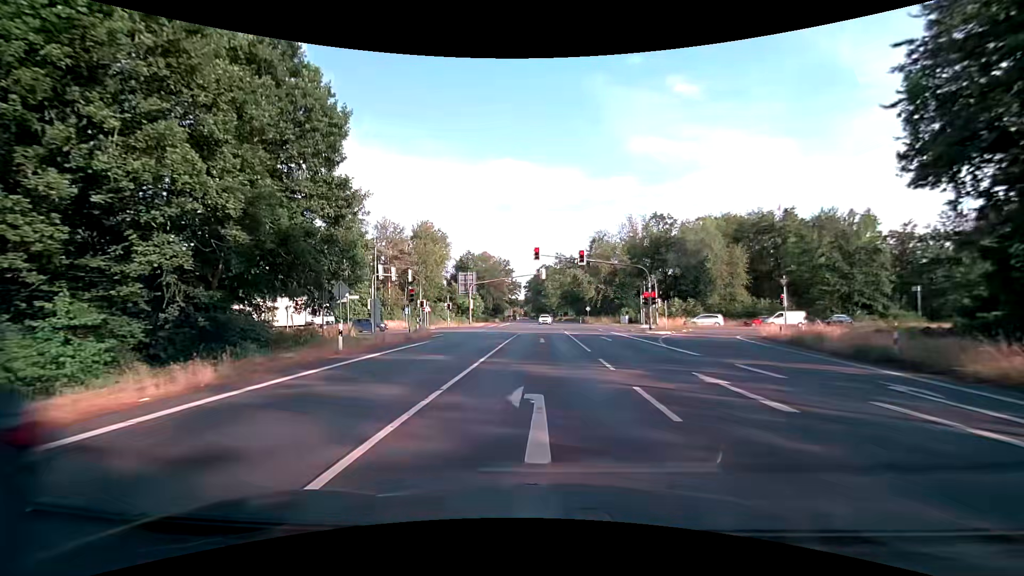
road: primary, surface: asphalt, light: Day
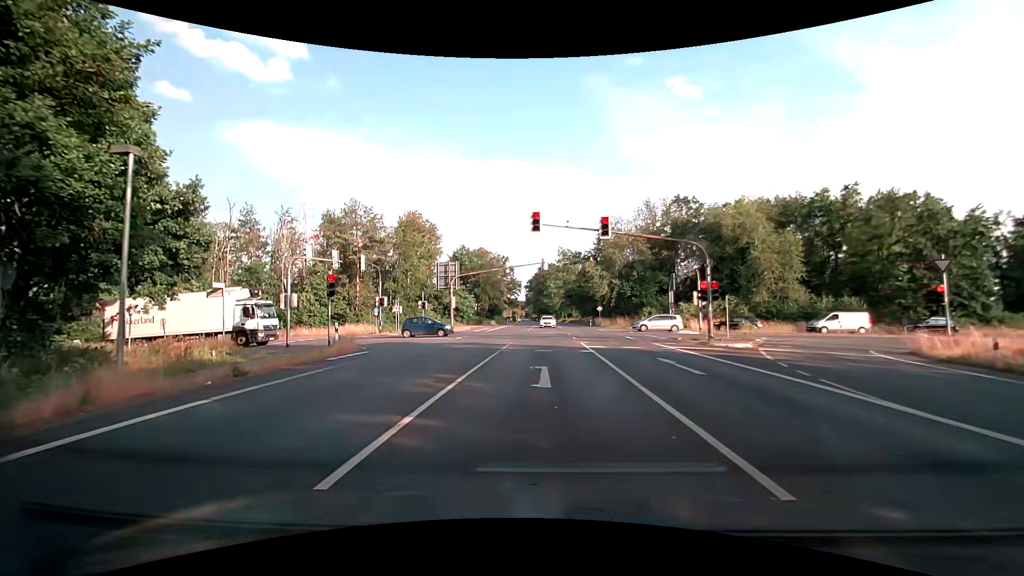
(-0.1, +14.9) m; -1°
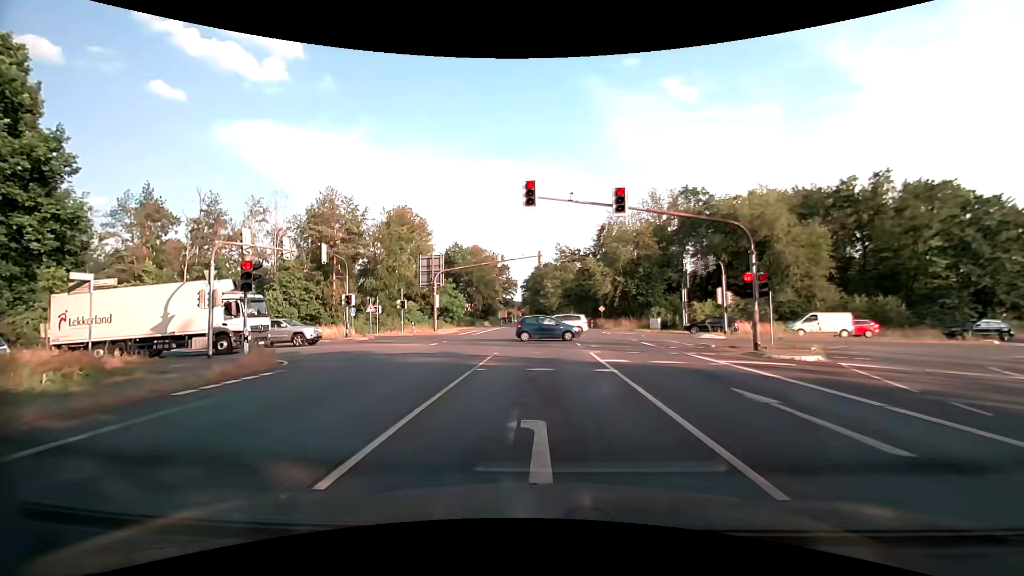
(0.0, +6.4) m; +1°
